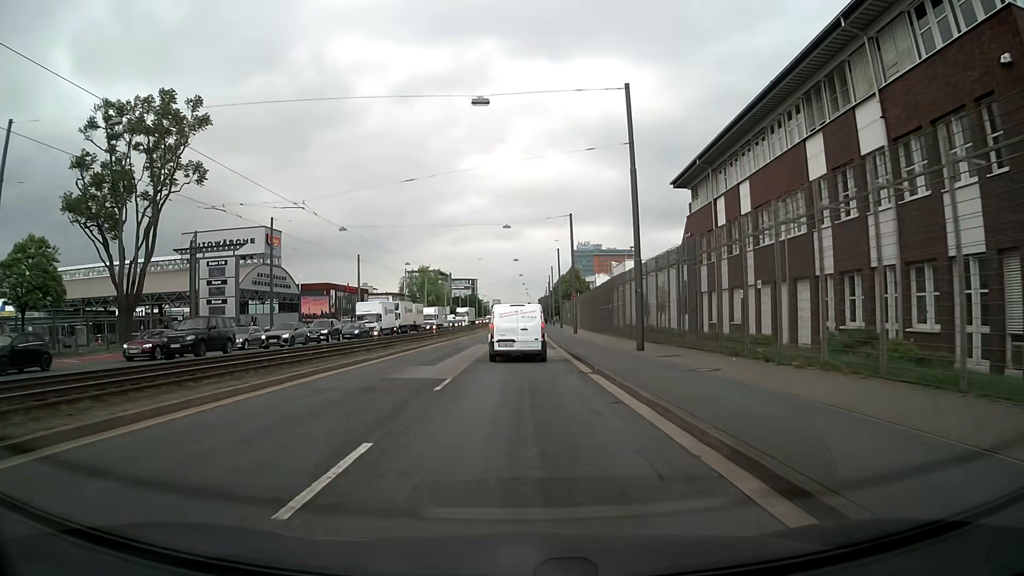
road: primary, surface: asphalt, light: Day
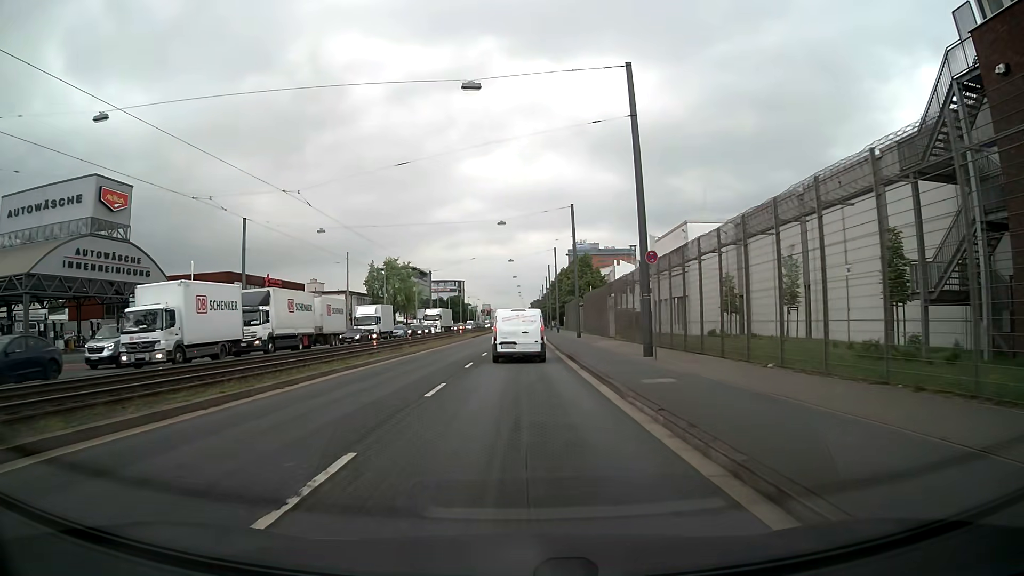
(+0.2, +36.2) m; +1°
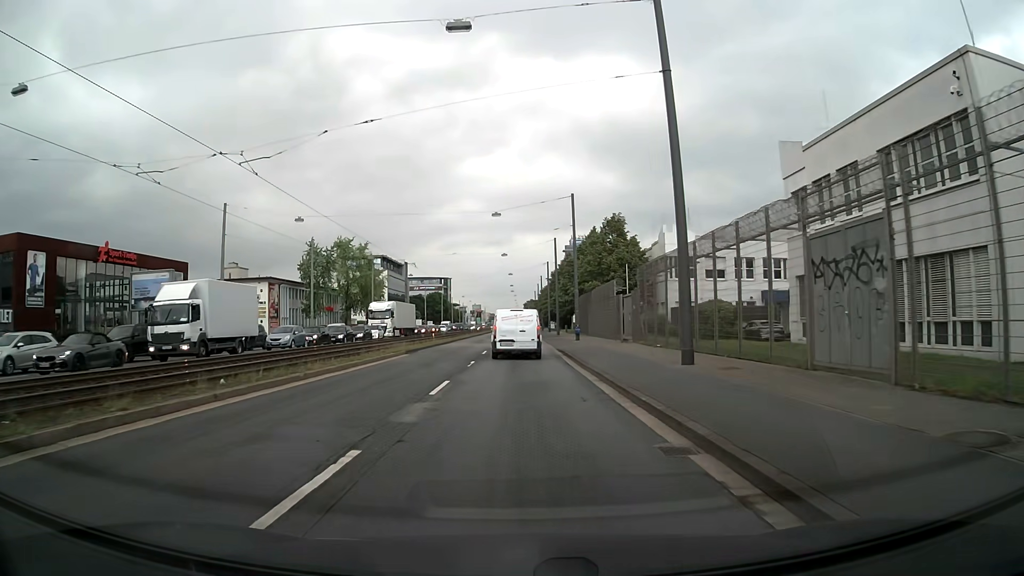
(+0.1, +36.1) m; 0°
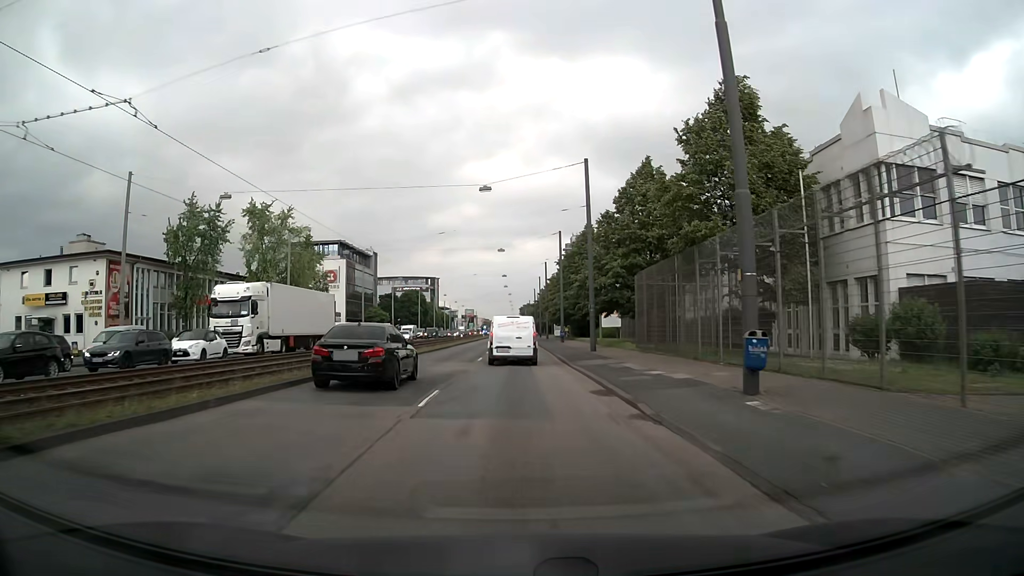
(+0.1, +37.3) m; 0°
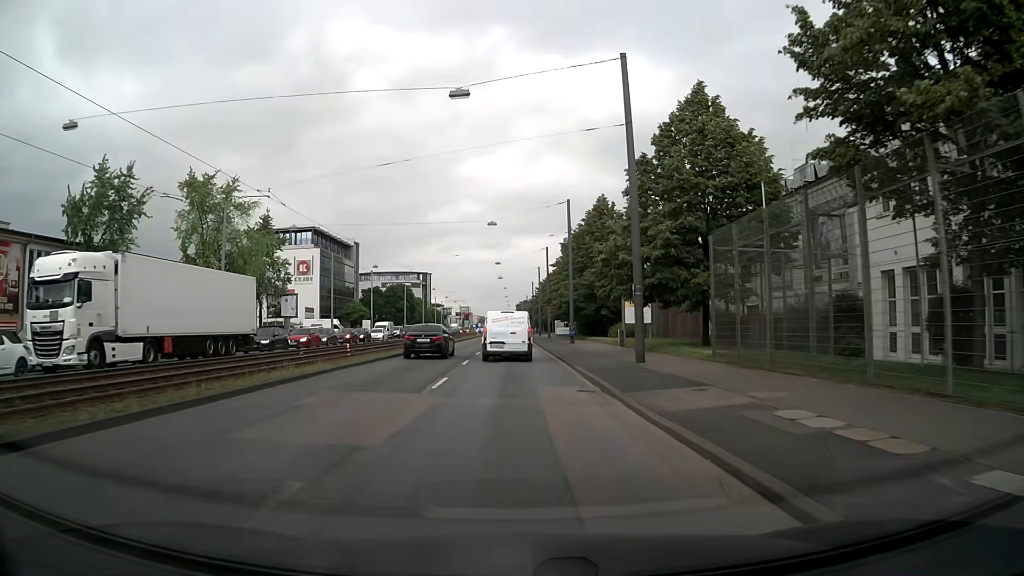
(+0.1, +15.0) m; 0°
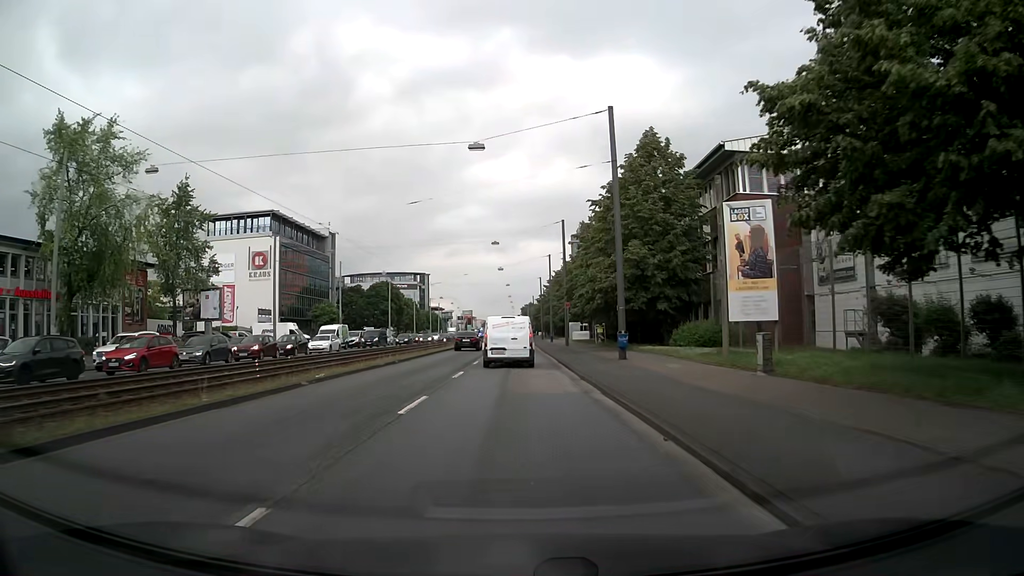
(0.0, +22.1) m; 0°
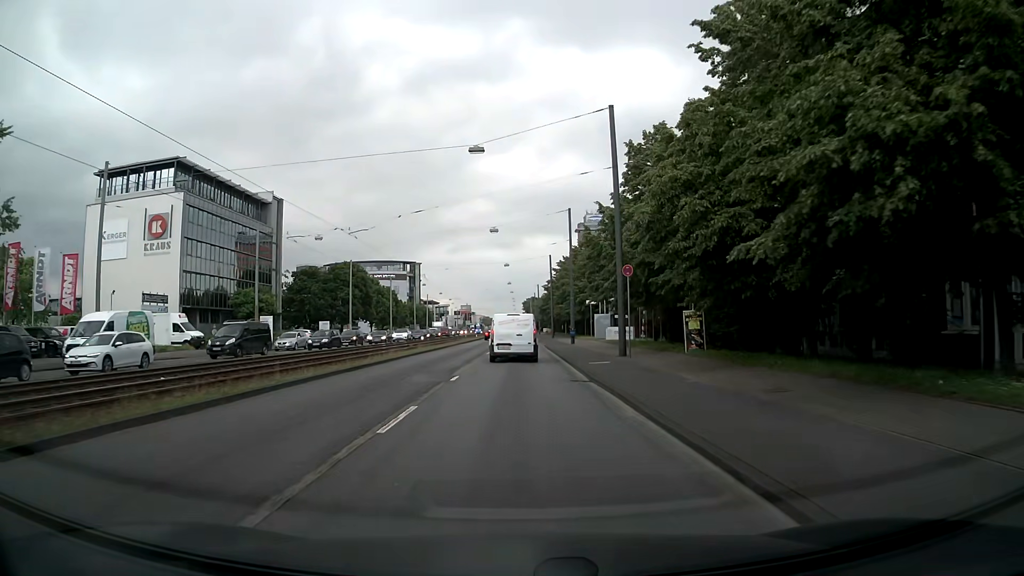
(-0.2, +29.3) m; 0°
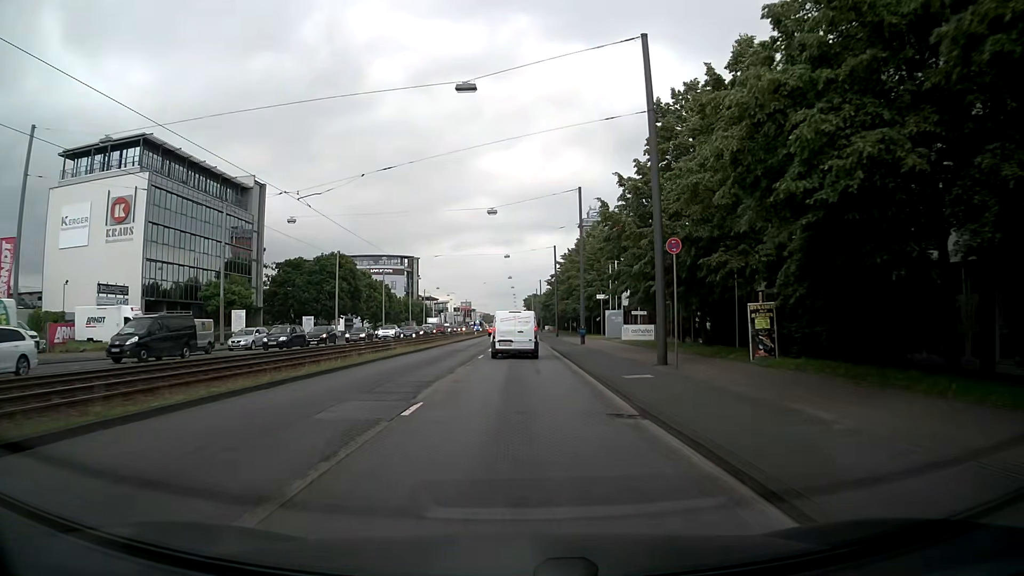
(0.0, +7.5) m; -1°
(0, +10) (0, +20) (0, +30) (+1, +40) (+1, +50) (+1, +60) (+1, +70) (+1, +80) (+2, +90) (+2, +100) m
